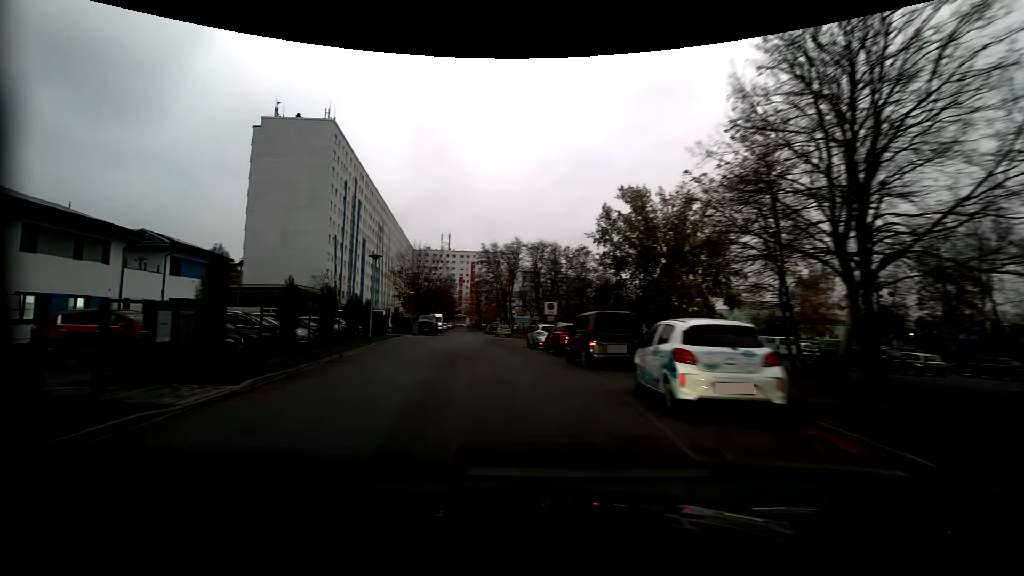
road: residential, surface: asphalt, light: Day
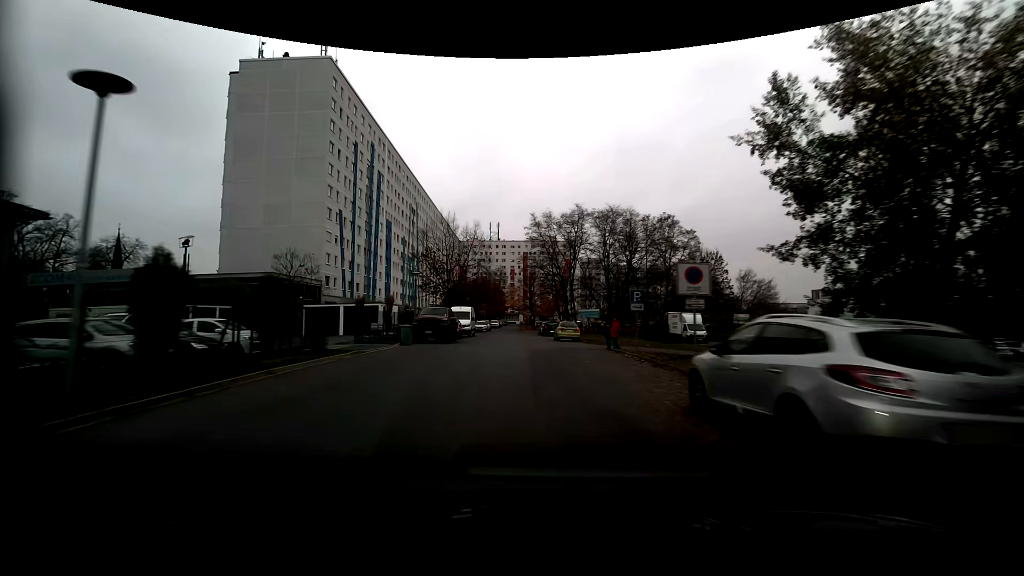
(-1.7, +22.7) m; -6°
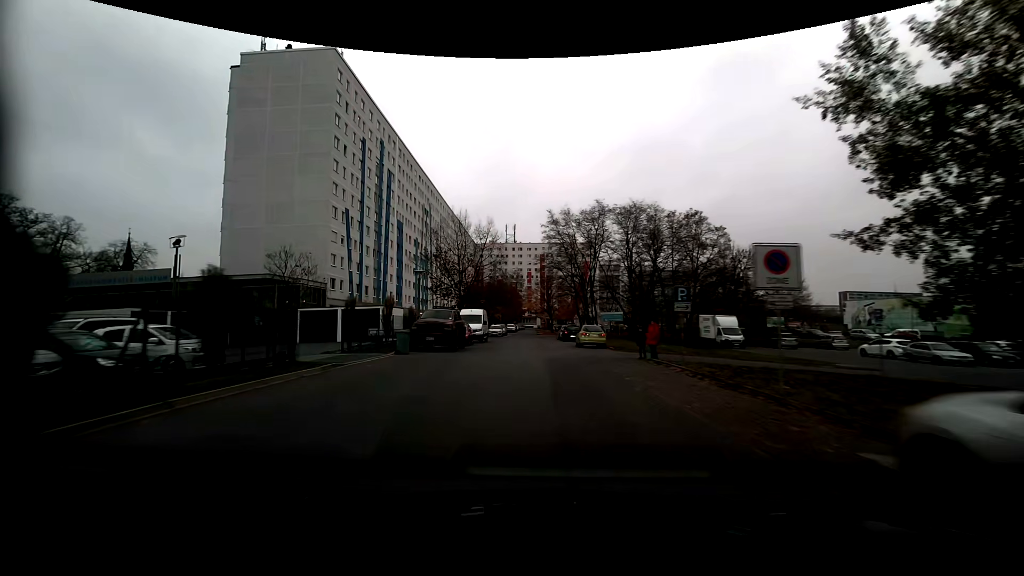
(-0.1, +4.2) m; -2°
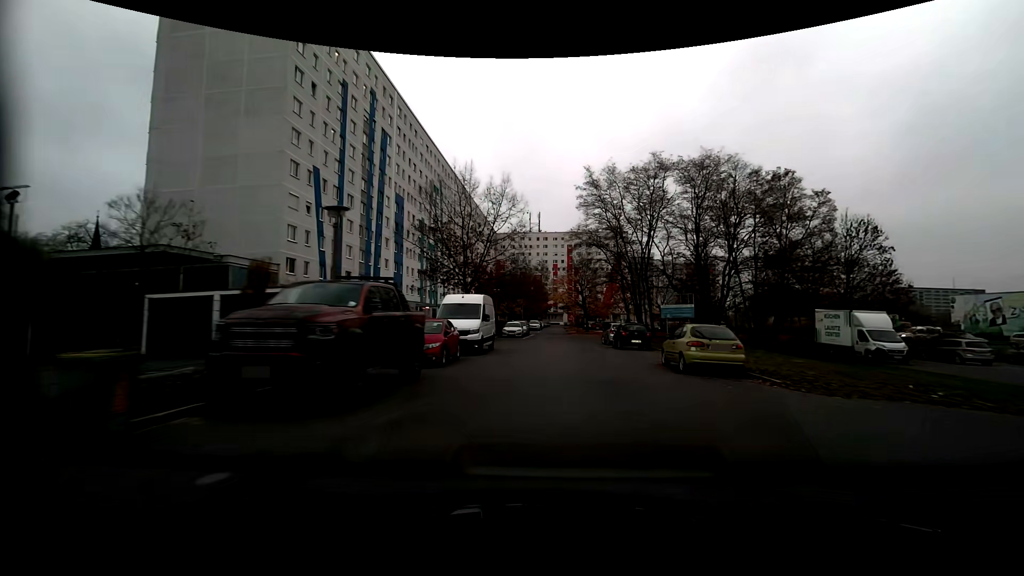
(-0.7, +16.6) m; -3°
